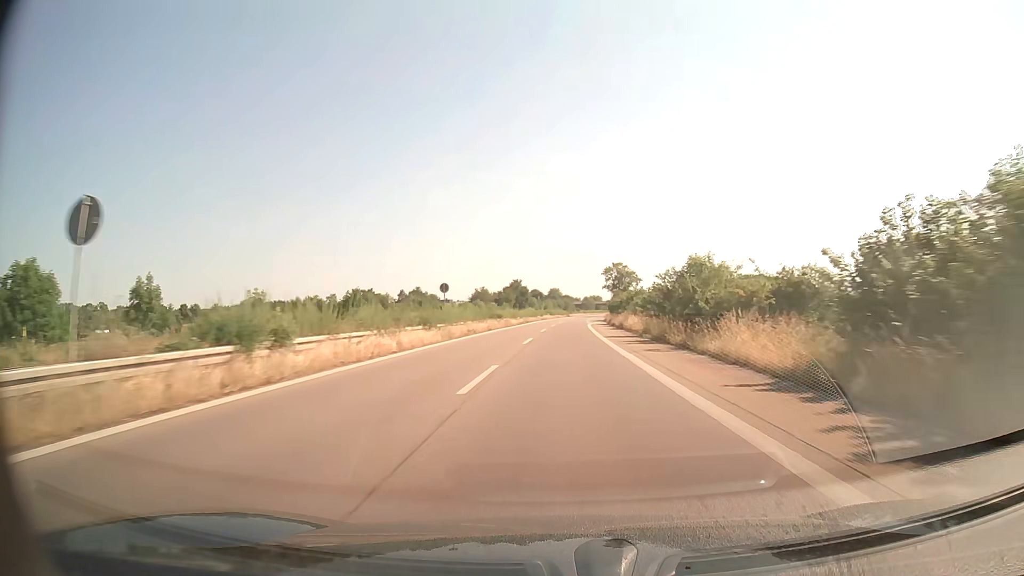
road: trunk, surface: asphalt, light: Day
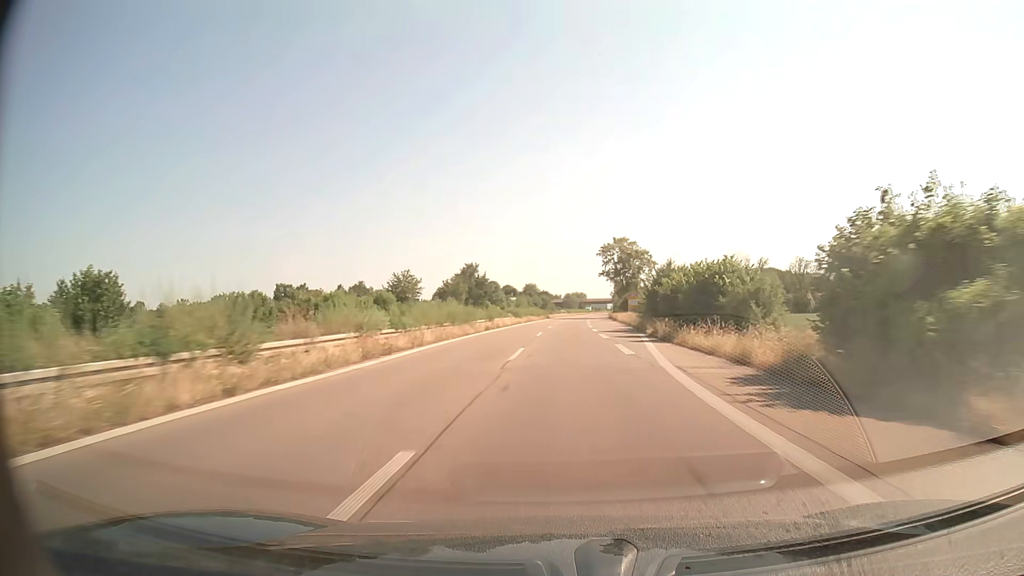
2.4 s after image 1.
(+1.0, +64.9) m; +2°
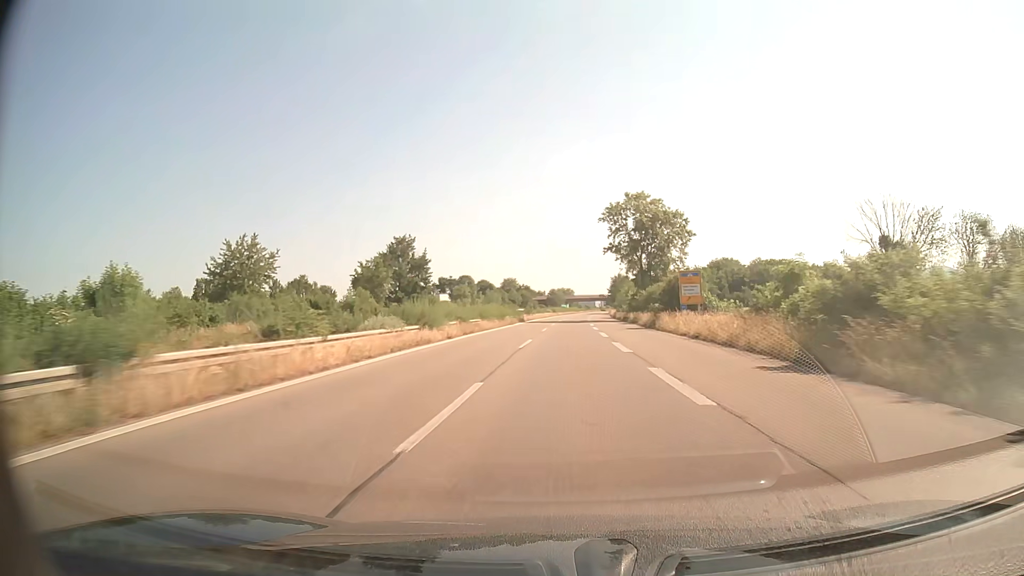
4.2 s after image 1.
(+0.6, +48.5) m; +1°
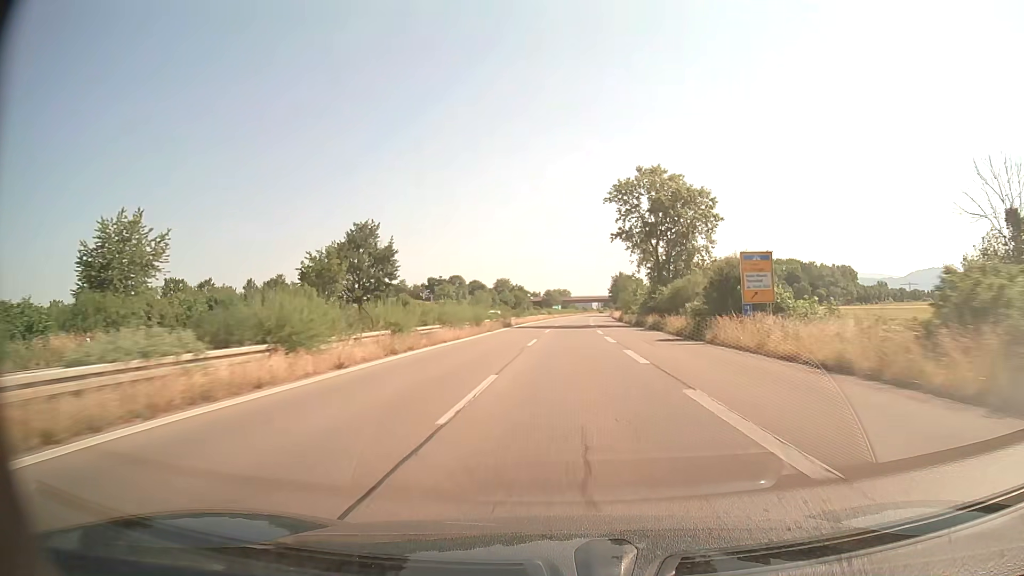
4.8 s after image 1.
(0.0, +16.1) m; 0°
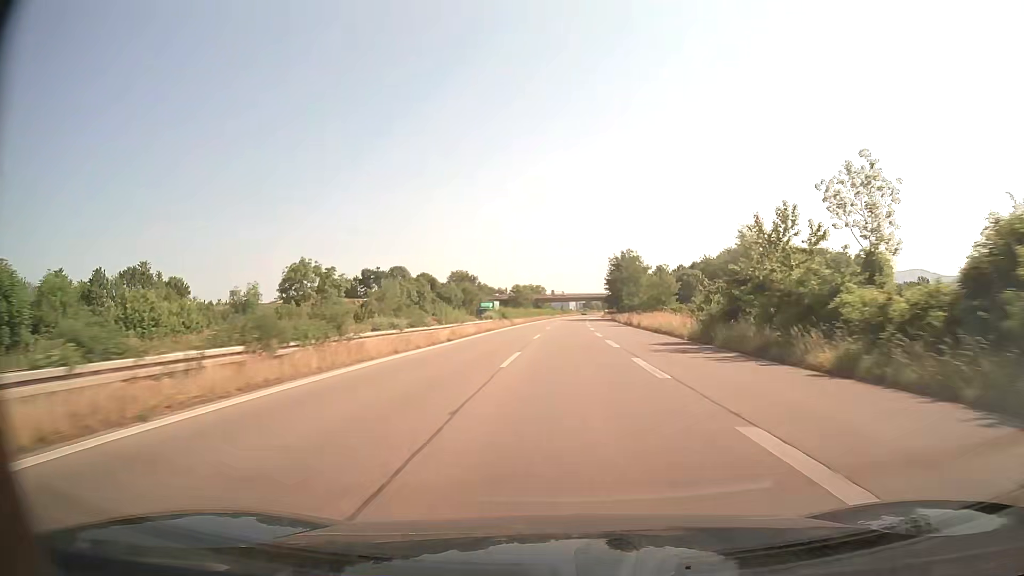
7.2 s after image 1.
(+1.2, +64.3) m; +2°
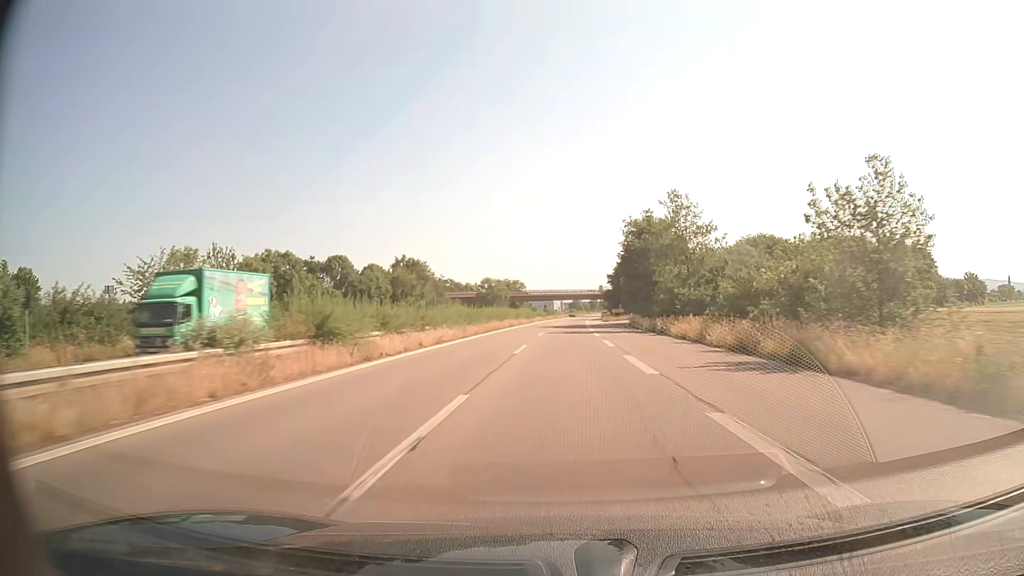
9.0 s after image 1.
(+0.6, +48.1) m; +1°
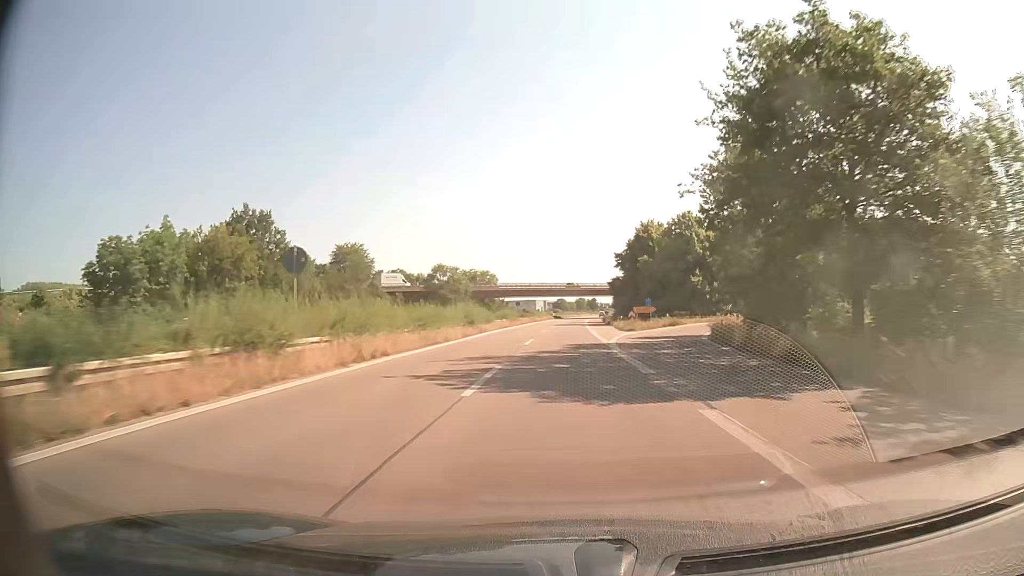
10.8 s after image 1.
(+0.6, +48.0) m; +1°
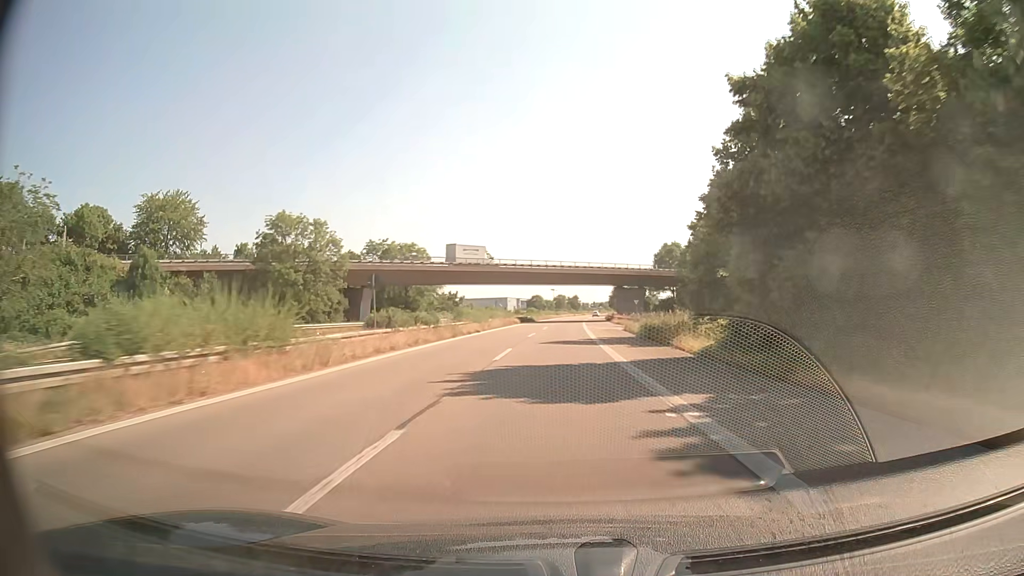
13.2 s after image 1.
(+1.2, +63.8) m; +2°
(0, +10) (0, +20) (0, +30) (0, +40) (+1, +50) (+1, +60) (+1, +70) (+1, +80) (+2, +90) (+2, +100) m
